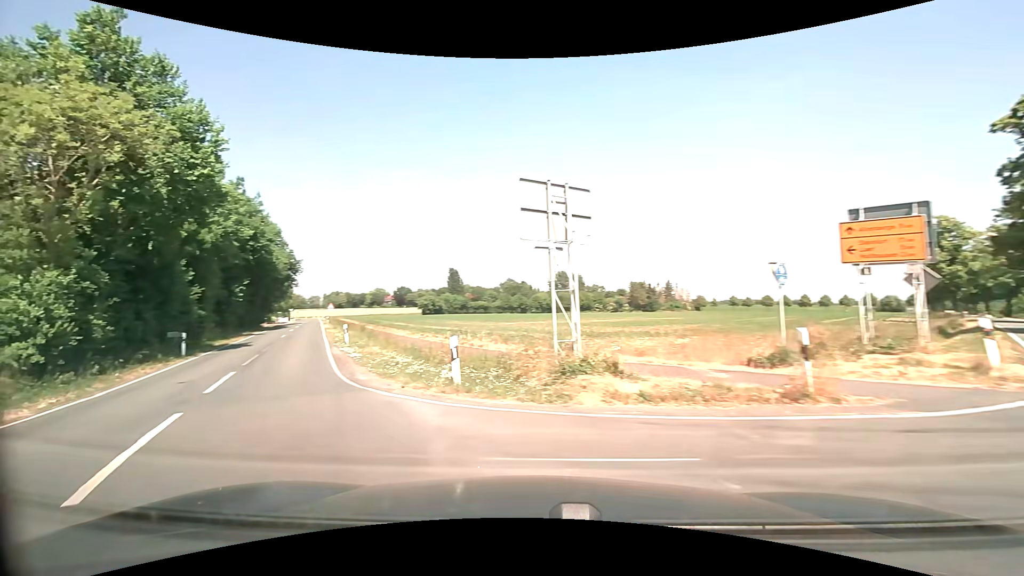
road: secondary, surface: asphalt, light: Day
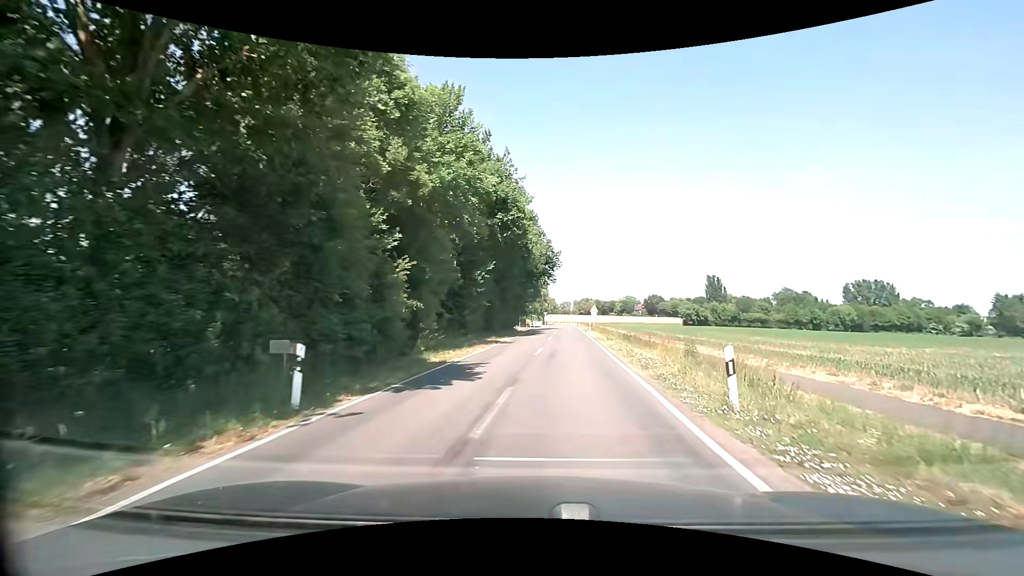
(-8.4, +16.2) m; -31°
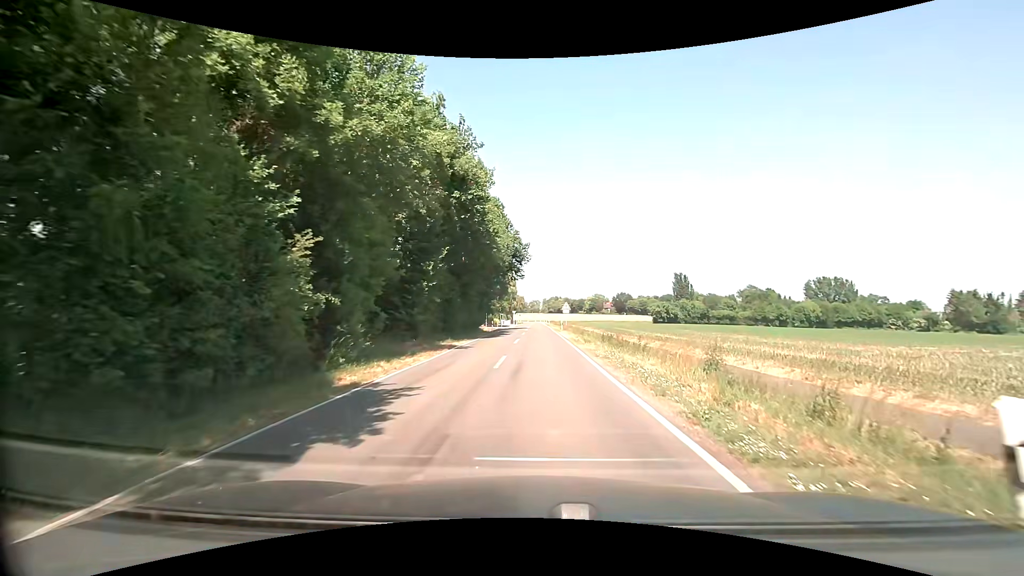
(+0.2, +5.4) m; +4°
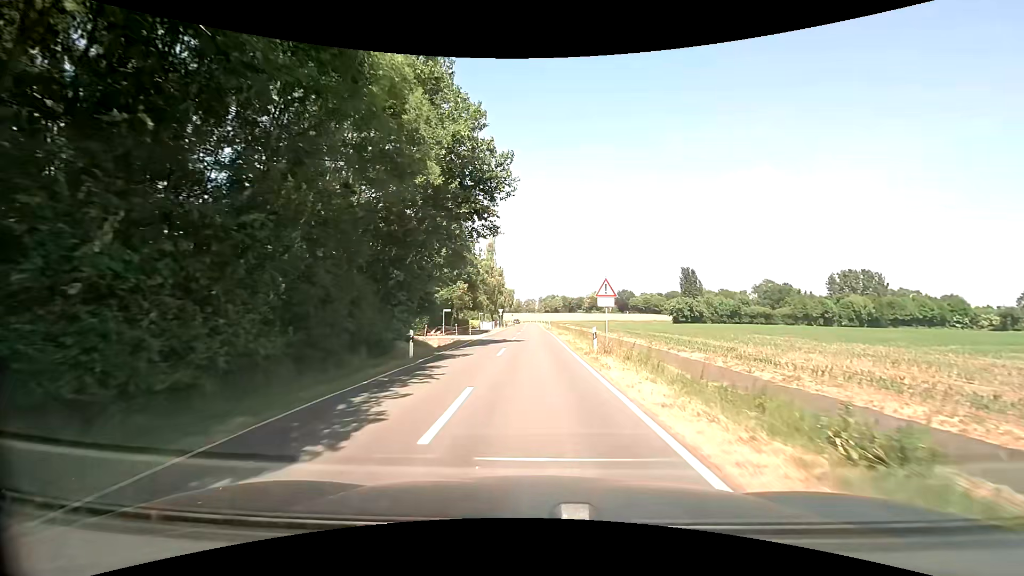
(+0.5, +31.8) m; +1°
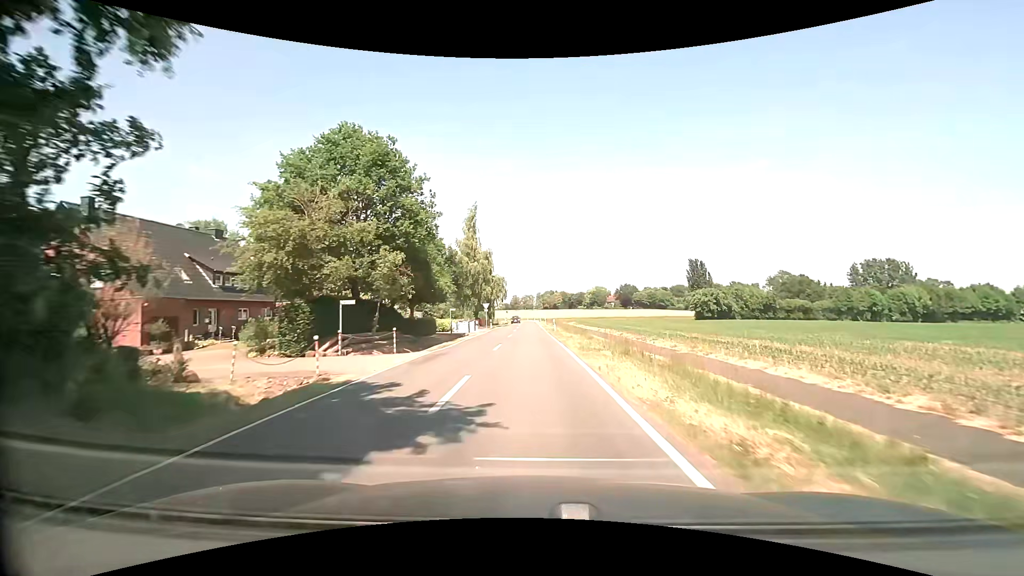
(-0.2, +22.8) m; 0°
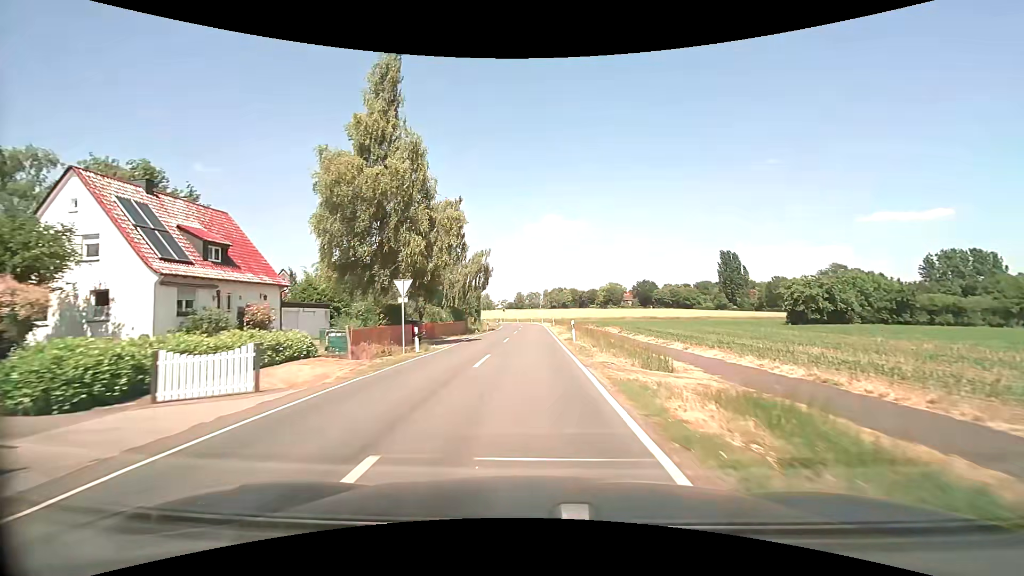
(-0.3, +42.5) m; -1°
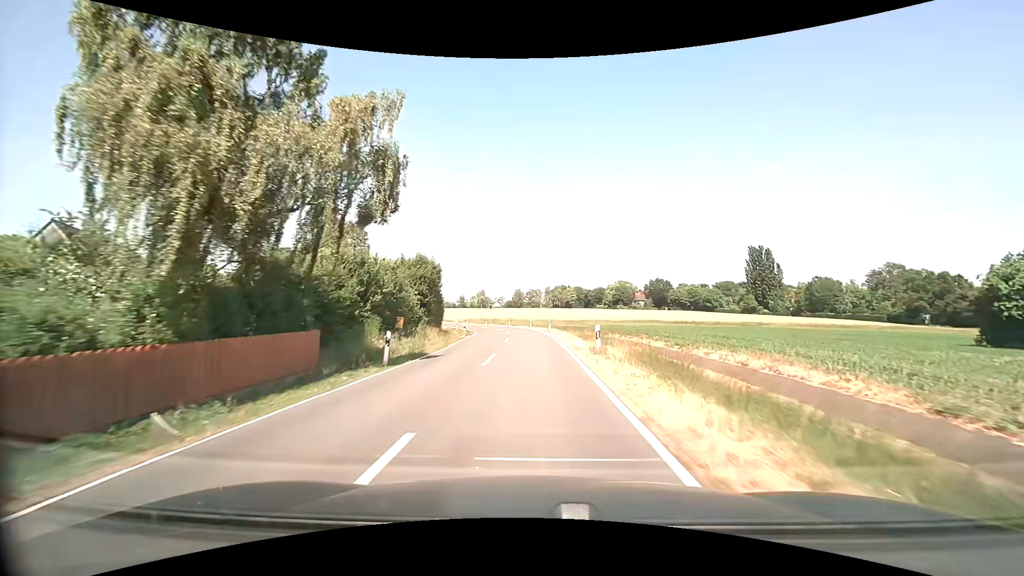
(-0.1, +35.3) m; 0°
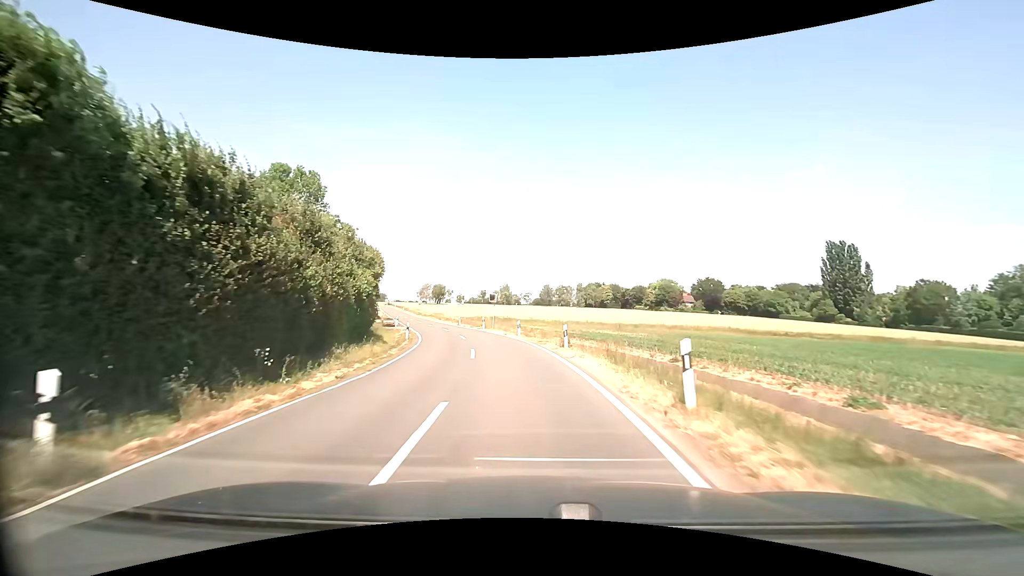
(-0.3, +34.3) m; -3°
(0, +10) (-1, +20) (-3, +30) (-5, +40) (-8, +49) (-11, +59) (-14, +68) (-18, +78) (-21, +87) (-24, +96) m
